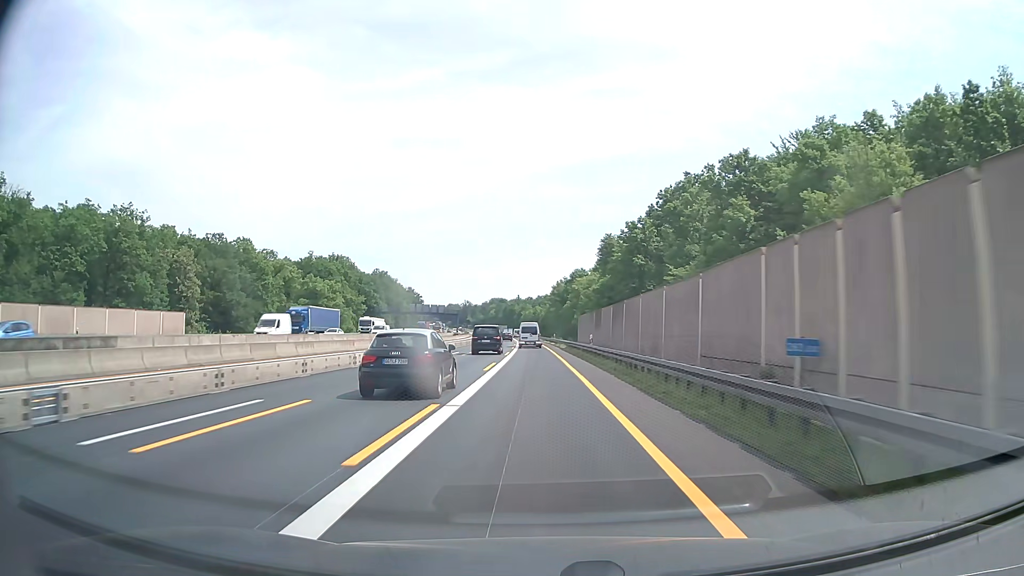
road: motorway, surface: asphalt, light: Day
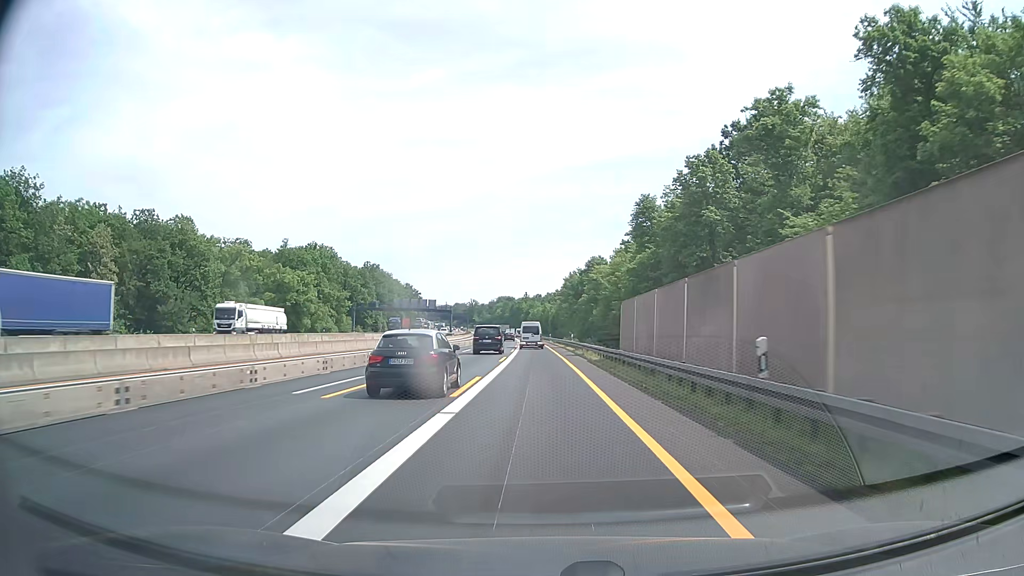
(-0.3, +28.0) m; -1°
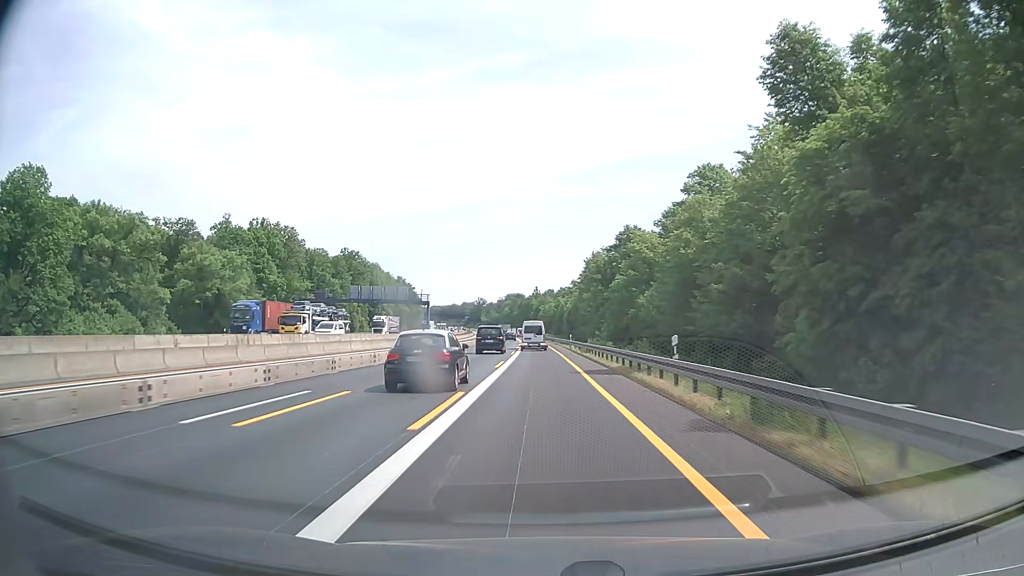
(-0.3, +41.1) m; -1°
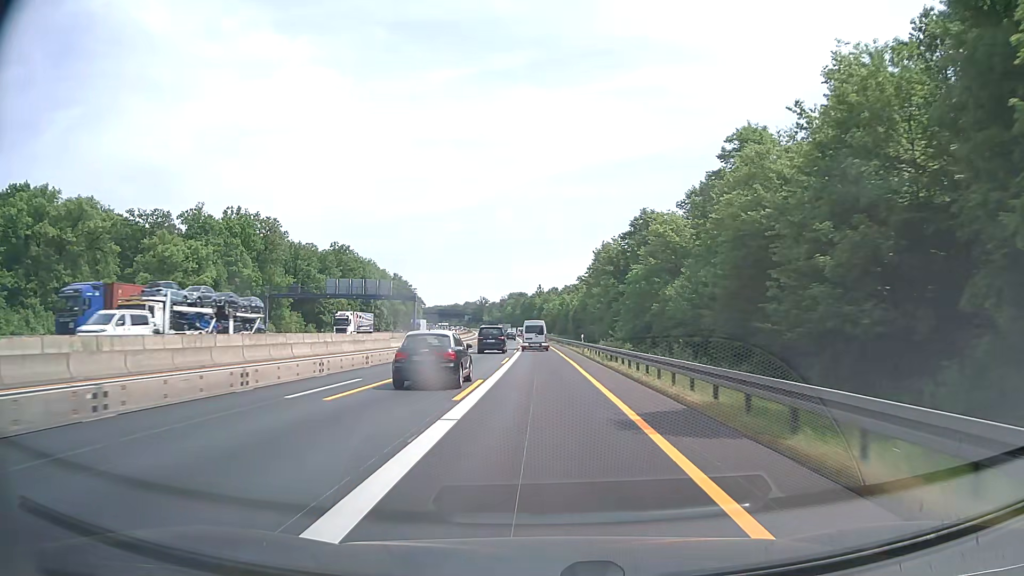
(0.0, +13.5) m; 0°
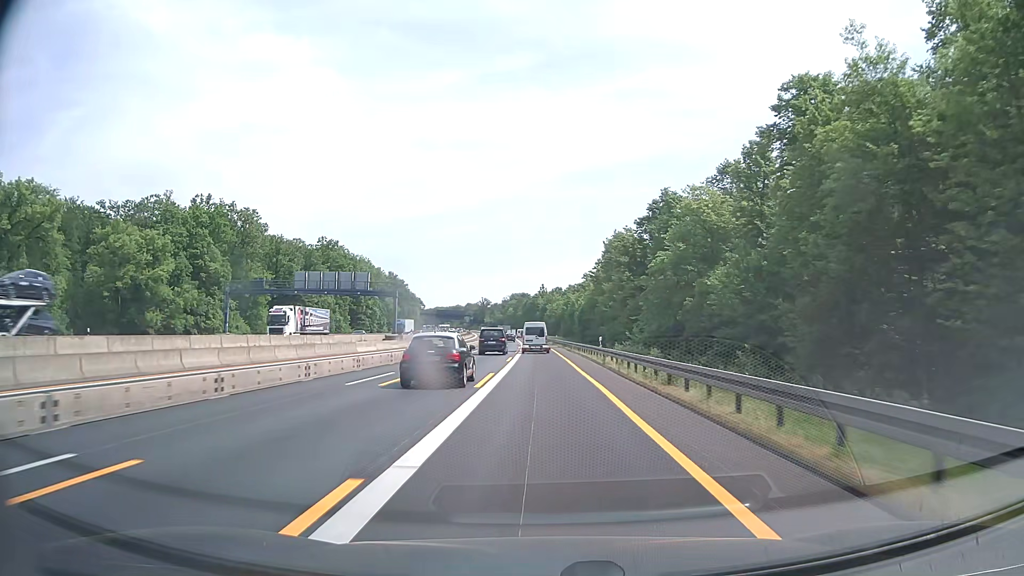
(0.0, +13.4) m; 0°
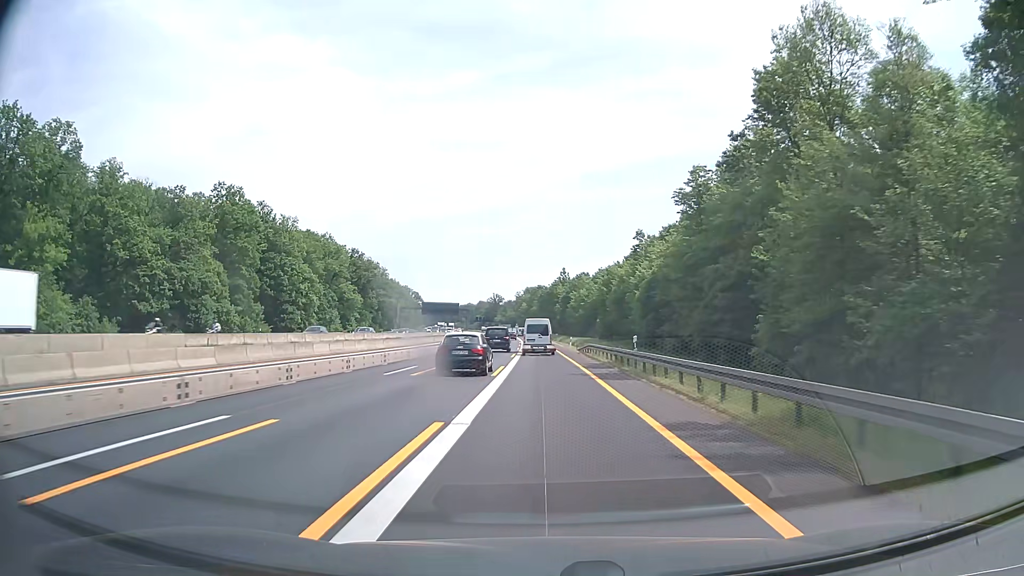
(-0.9, +67.8) m; -1°
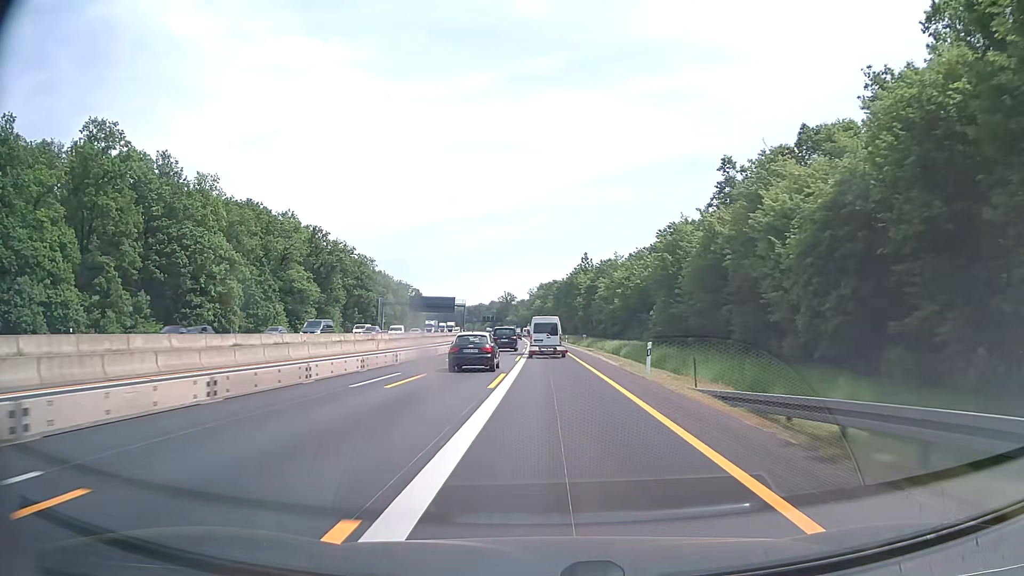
(-0.5, +41.1) m; -1°
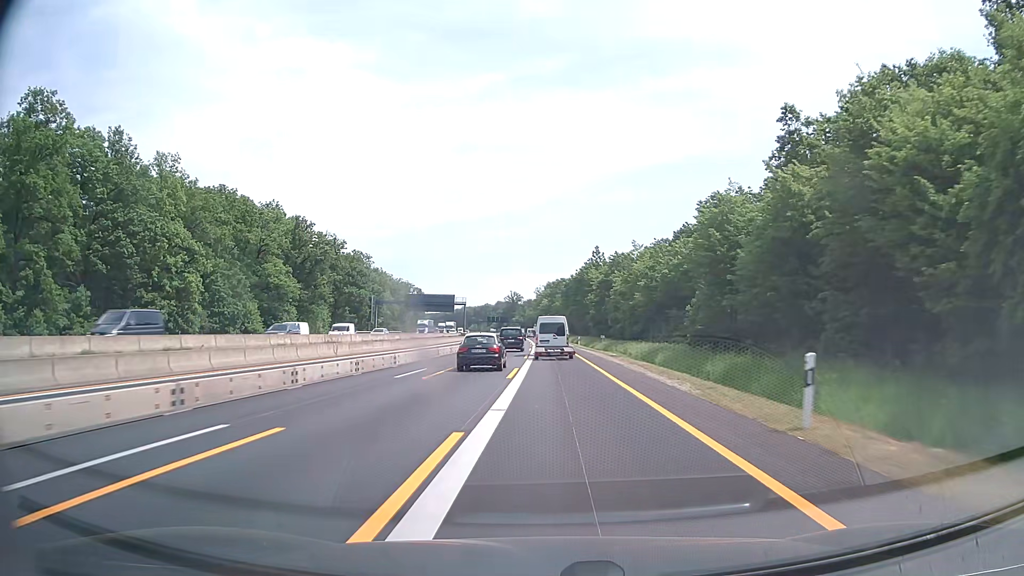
(-0.1, +13.7) m; -1°
(0, +10) (0, +20) (0, +30) (-1, +40) (-1, +50) (-1, +60) (-1, +70) (-2, +80) (-2, +90) (-2, +100) m
